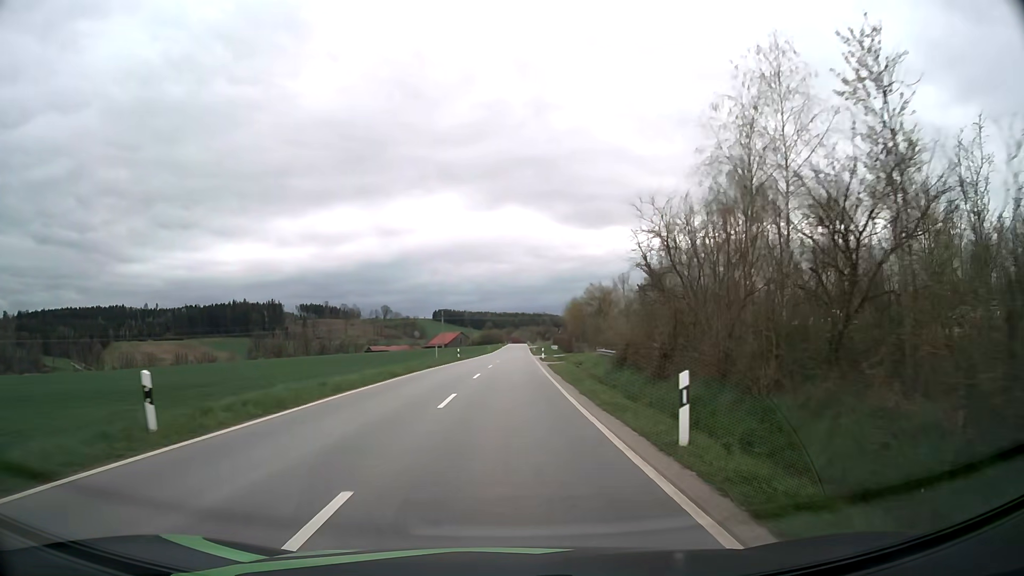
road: tertiary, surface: asphalt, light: Day
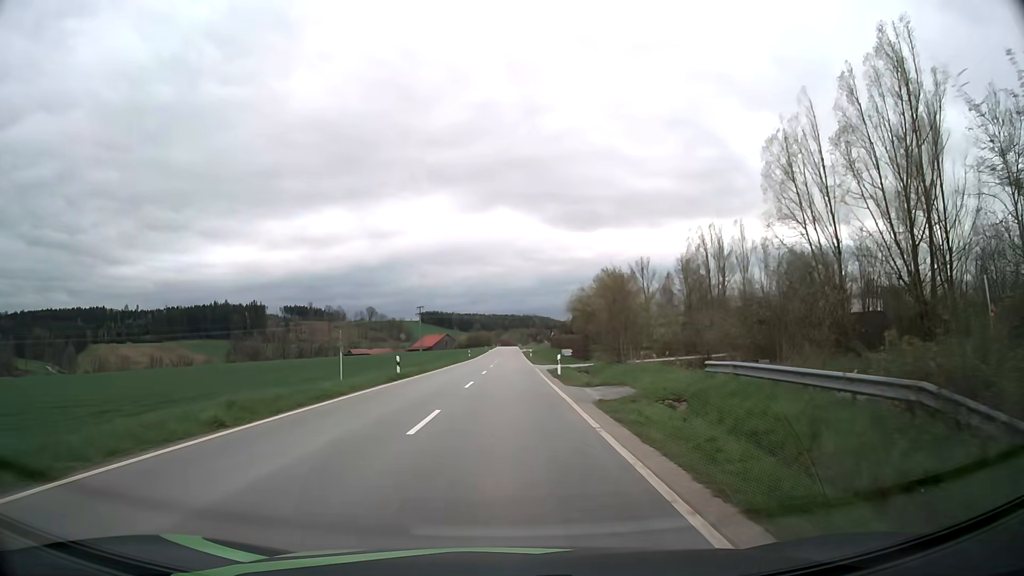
(+0.3, +27.9) m; +1°
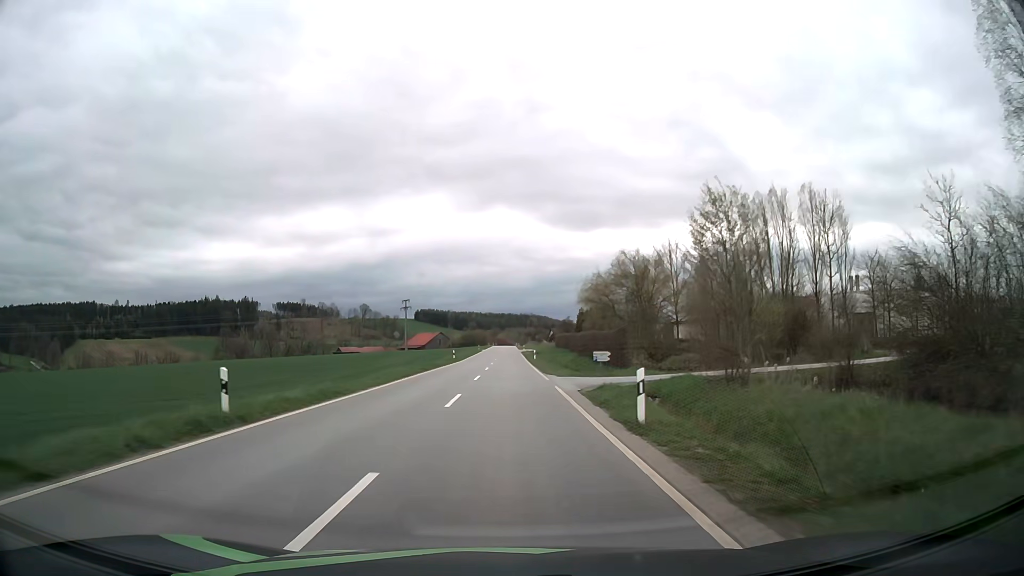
(+0.1, +19.3) m; 0°
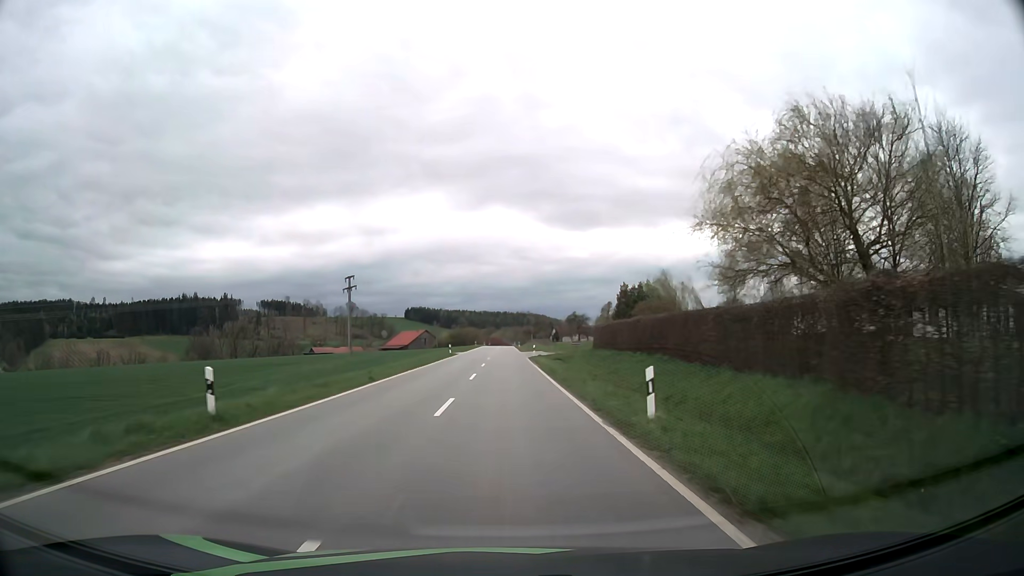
(+0.2, +50.9) m; 0°
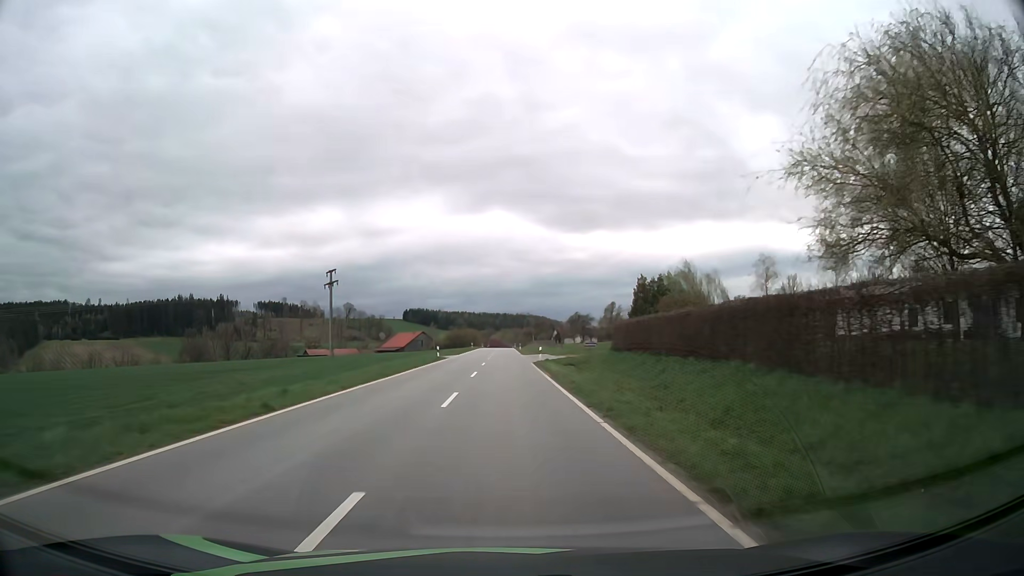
(0.0, +10.6) m; 0°
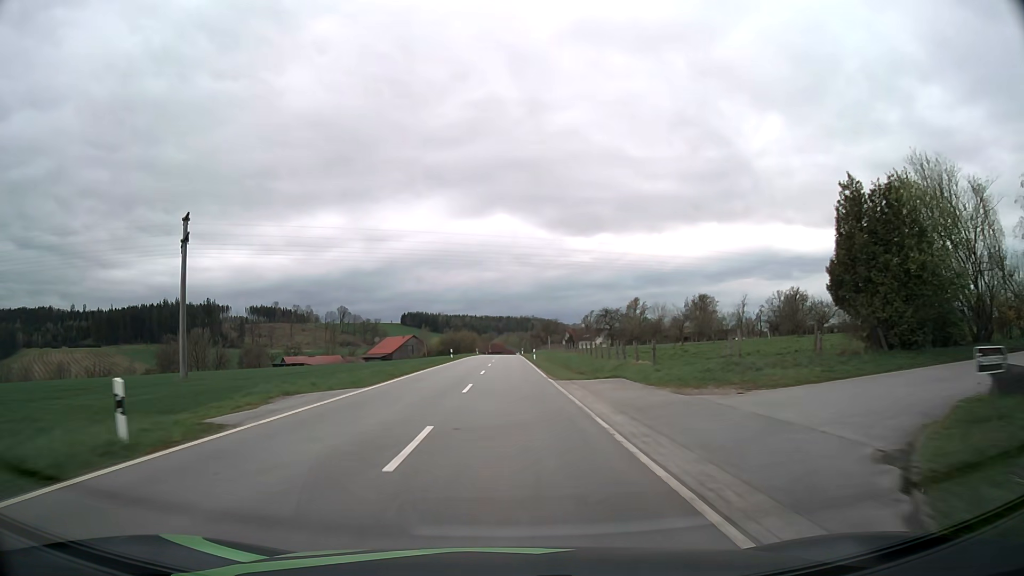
(-0.1, +43.2) m; 0°
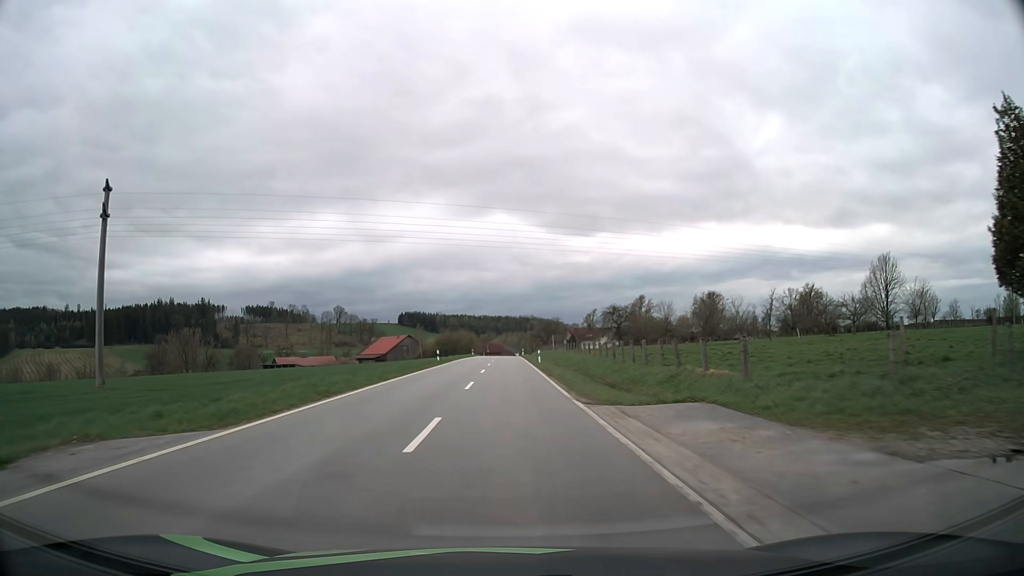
(0.0, +10.9) m; 0°
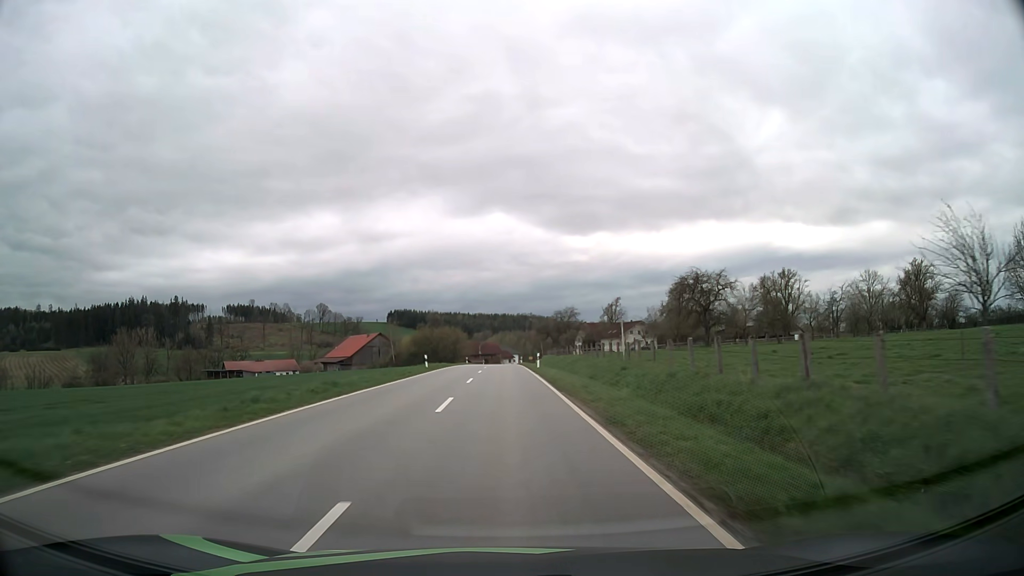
(+0.2, +55.0) m; 0°
(0, +10) (0, +20) (0, +30) (0, +40) (0, +50) (0, +60) (0, +70) (0, +80) (0, +90) (0, +100) m
